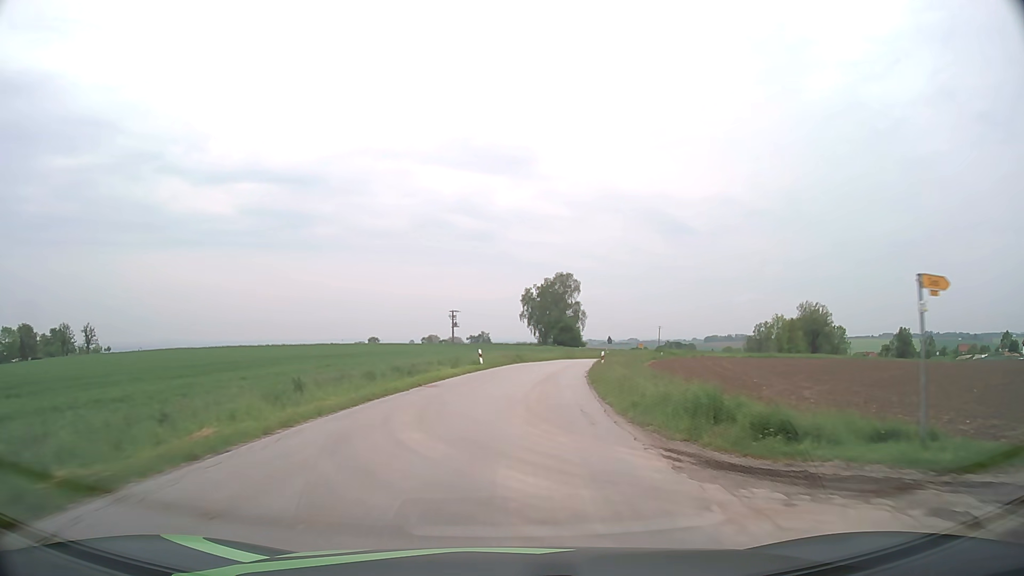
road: tertiary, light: Day
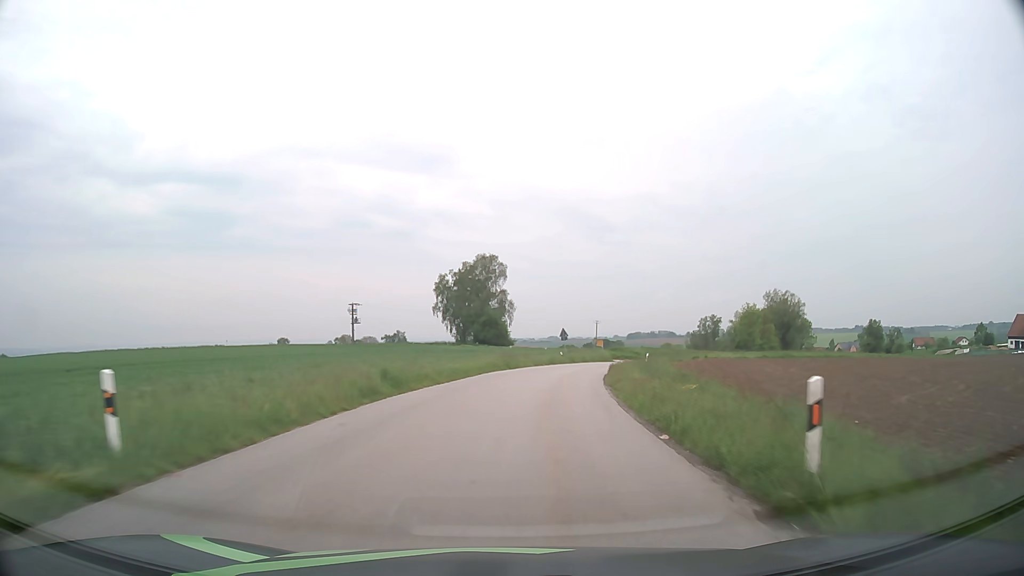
(+1.8, +32.1) m; +7°
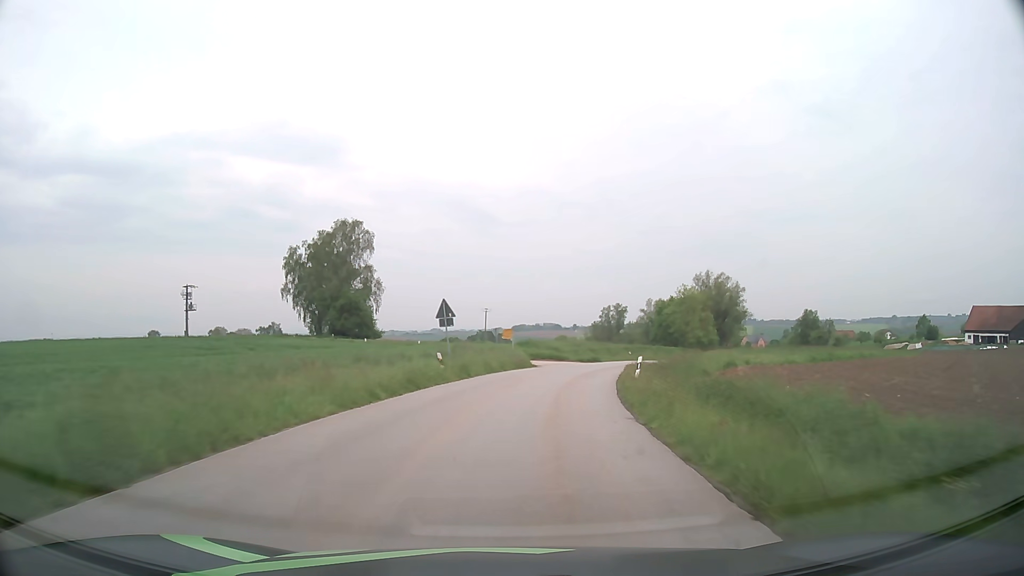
(+2.5, +32.1) m; +10°
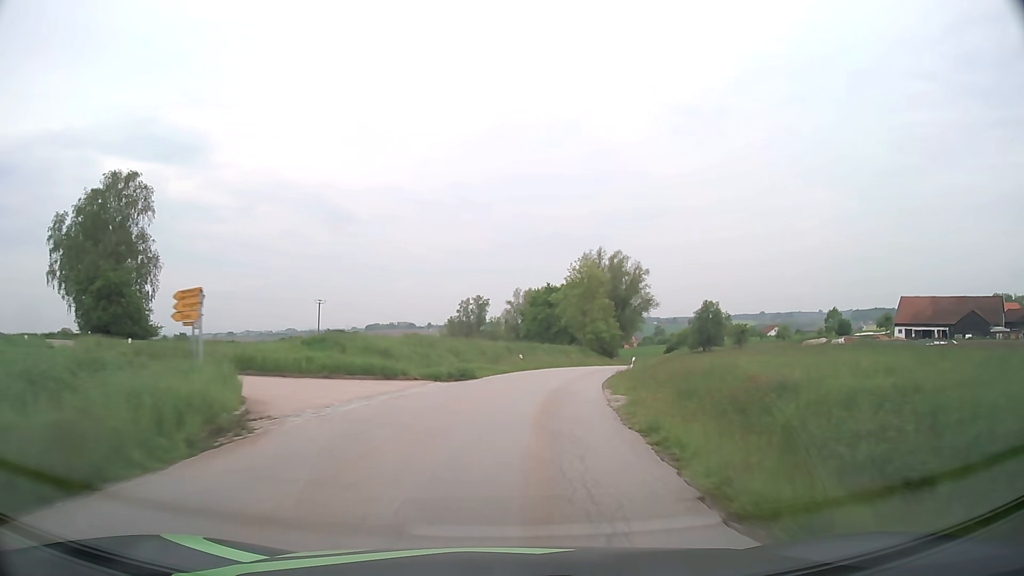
(+3.4, +32.2) m; +12°
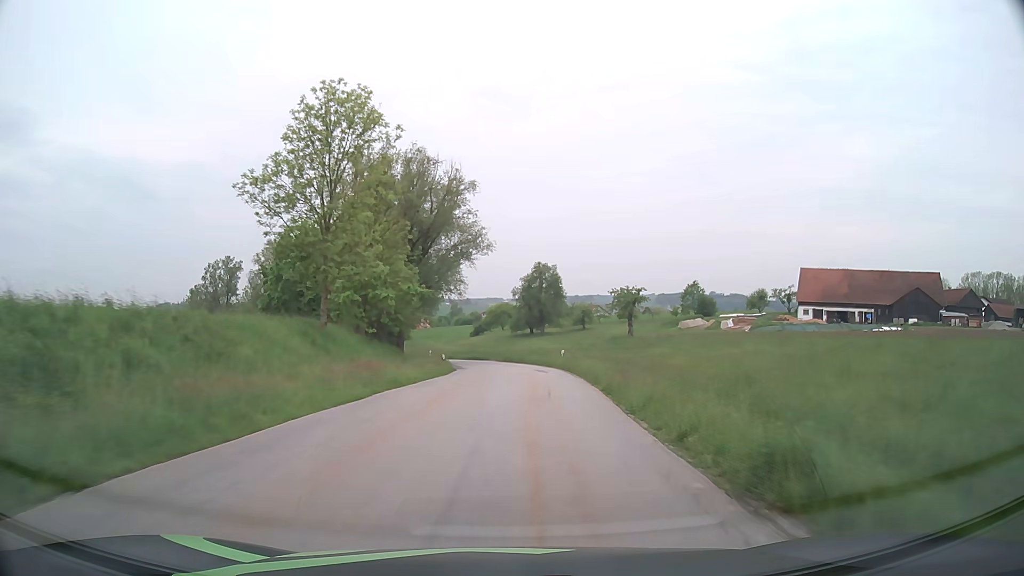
(+7.8, +51.8) m; +17°
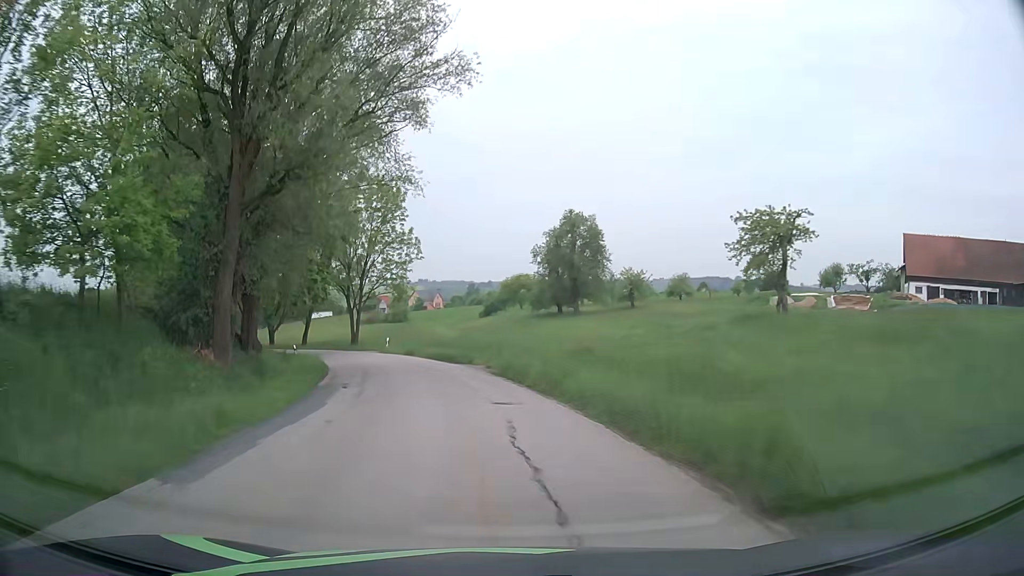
(+0.9, +37.8) m; -1°
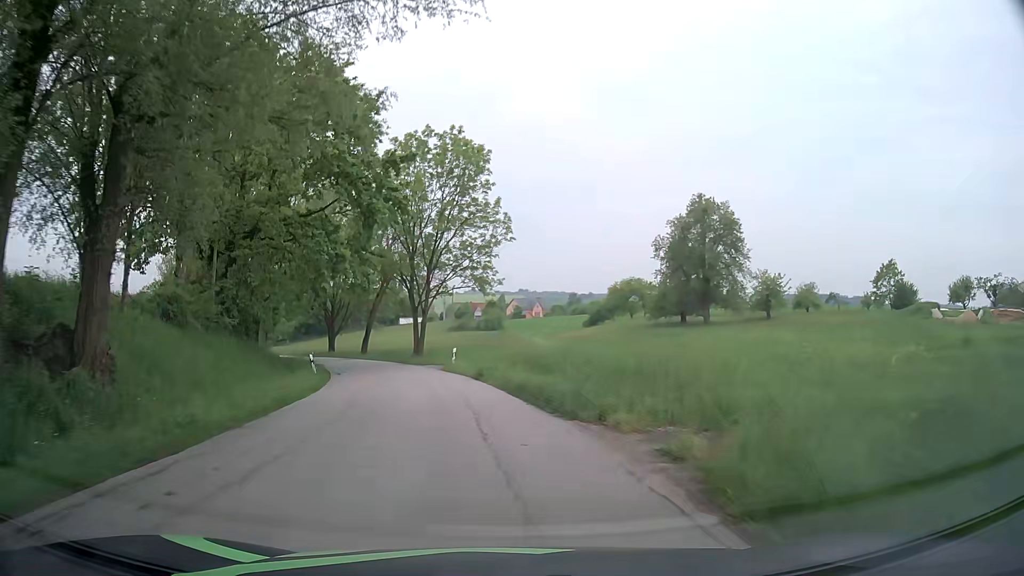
(-1.3, +17.1) m; -9°
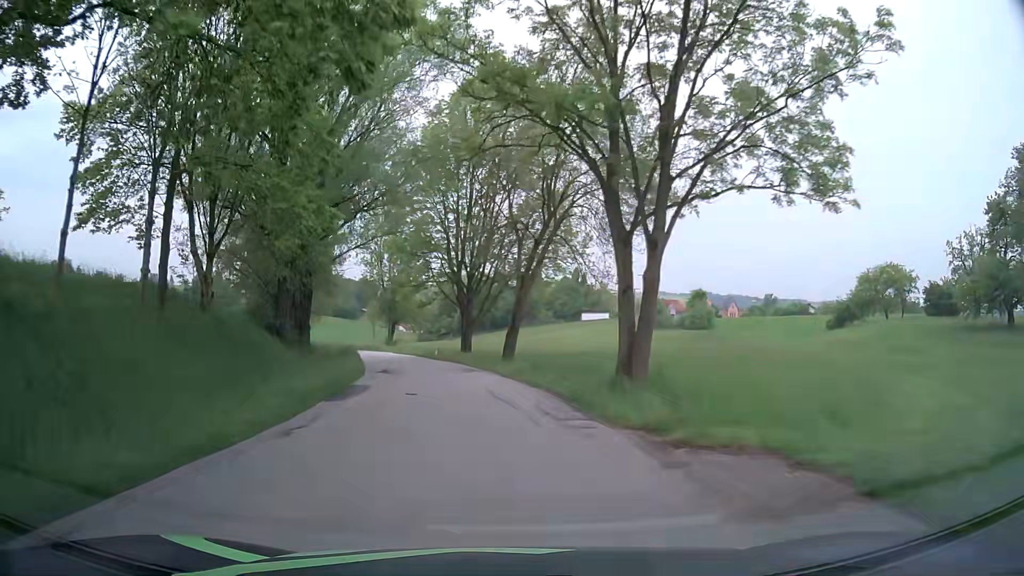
(-4.3, +31.6) m; -15°
(0, +10) (-1, +20) (-2, +30) (-5, +40) (-7, +49) (-10, +59) (-13, +68) (-17, +78) (-20, +87) (-23, +97) m
